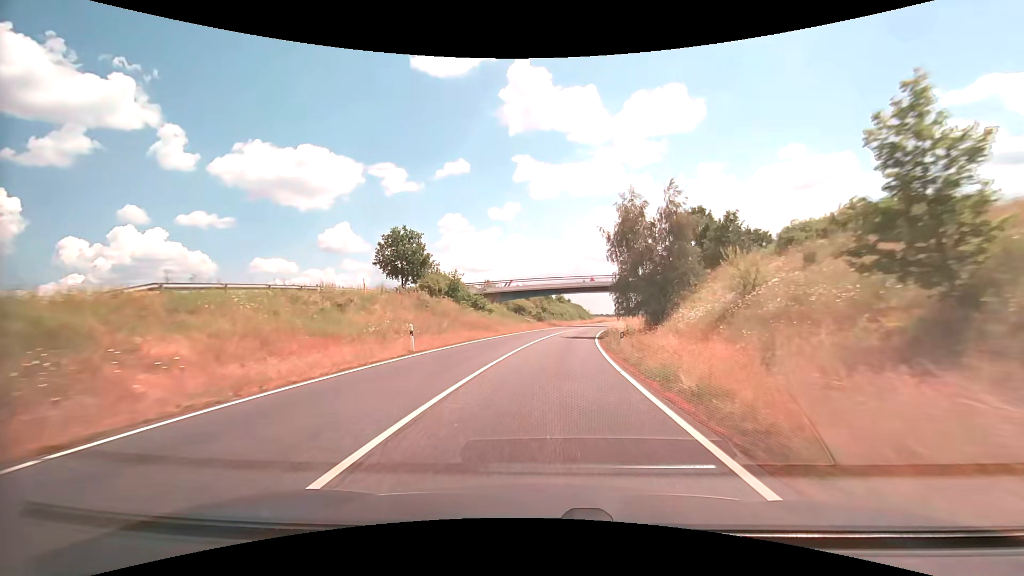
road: secondary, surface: asphalt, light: Day
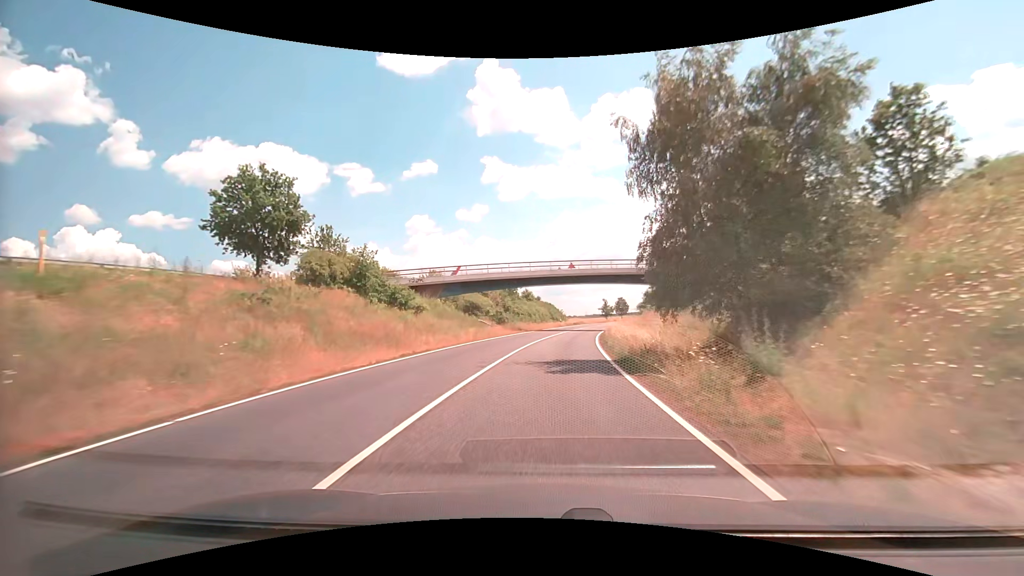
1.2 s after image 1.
(+0.7, +22.2) m; +4°
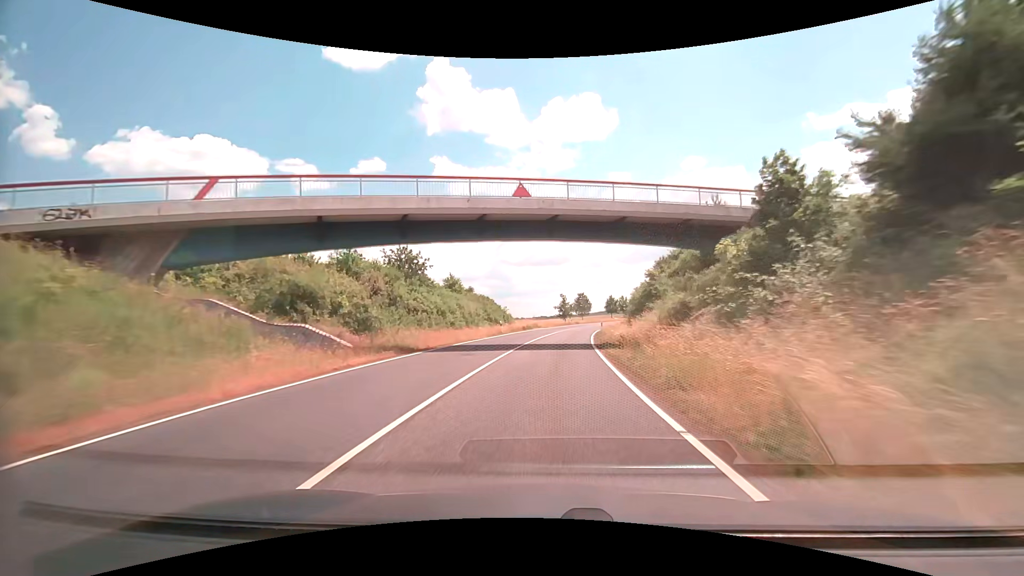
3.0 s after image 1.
(+1.6, +33.8) m; +6°
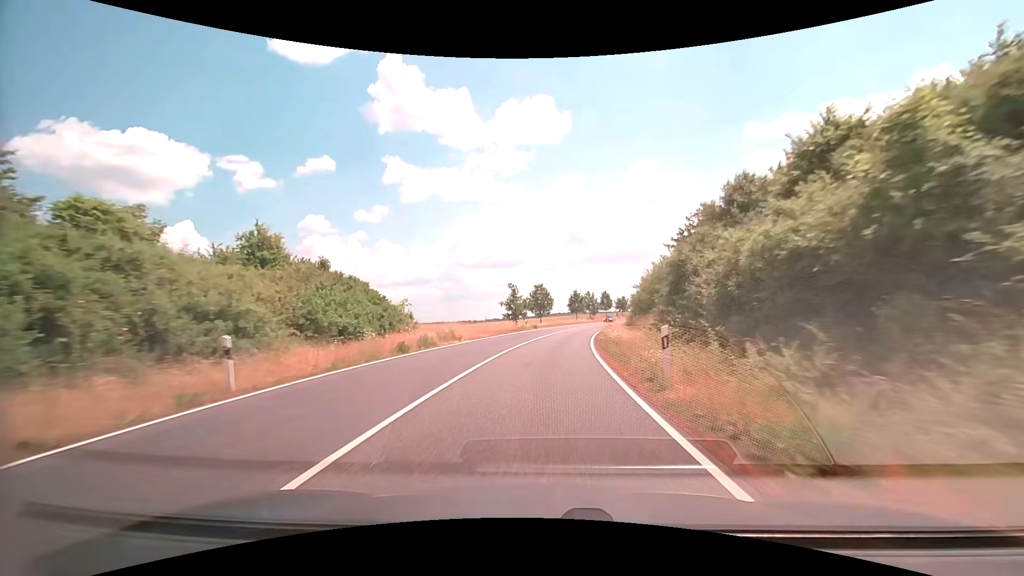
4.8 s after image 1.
(+1.7, +34.4) m; +5°
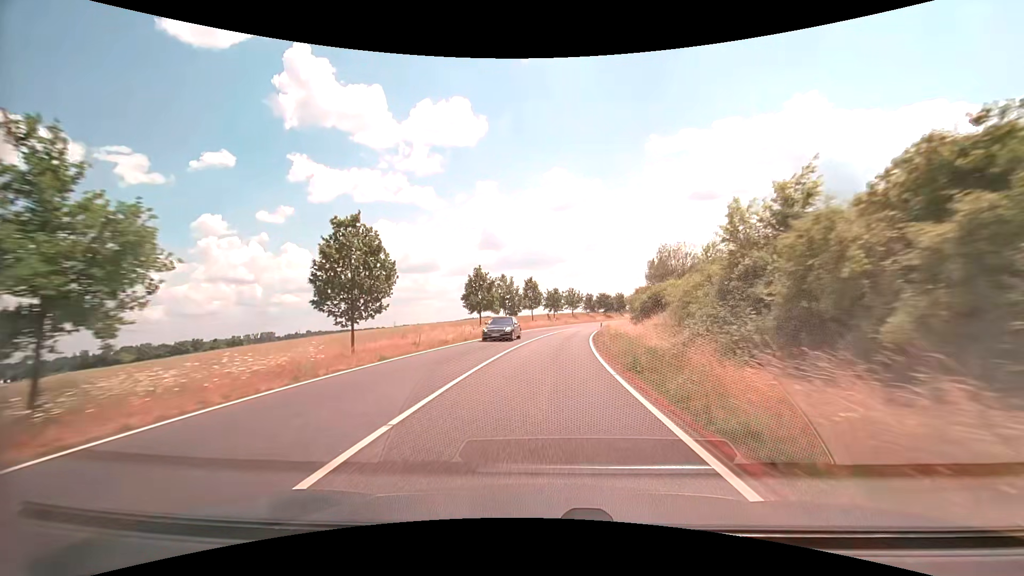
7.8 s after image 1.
(+4.7, +56.5) m; +10°
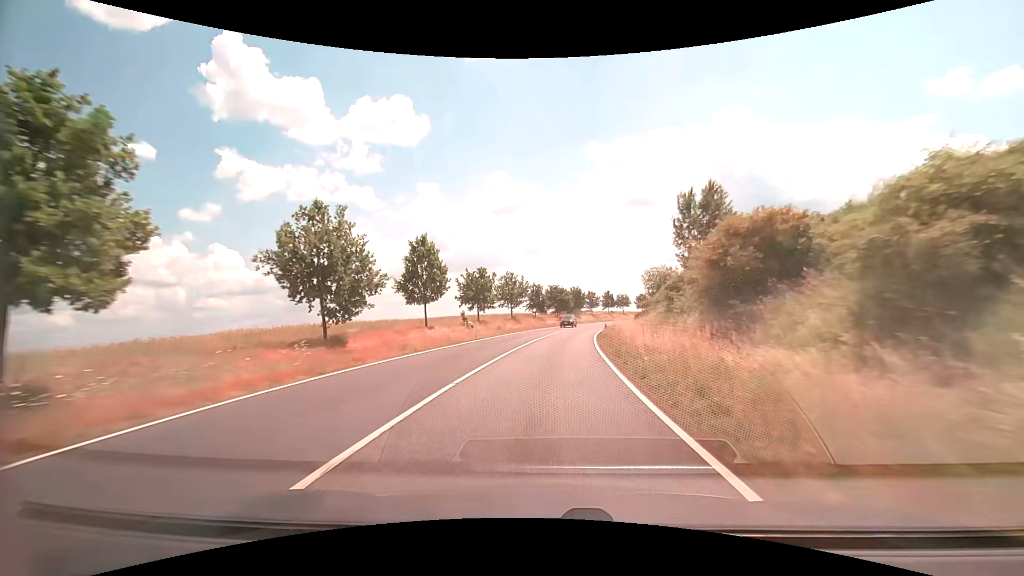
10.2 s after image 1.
(+2.7, +44.2) m; +7°
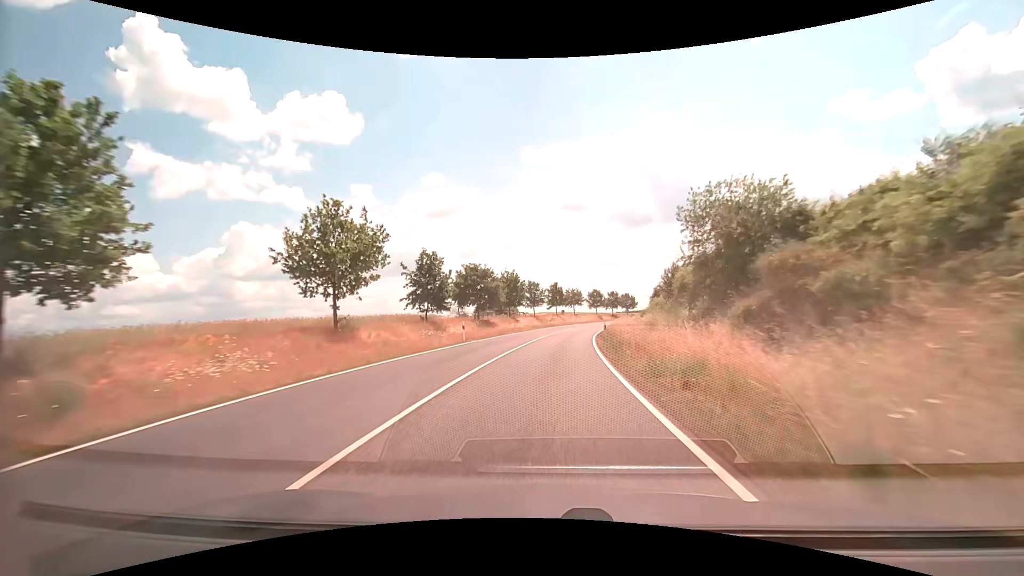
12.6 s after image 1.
(+2.8, +43.8) m; +7°
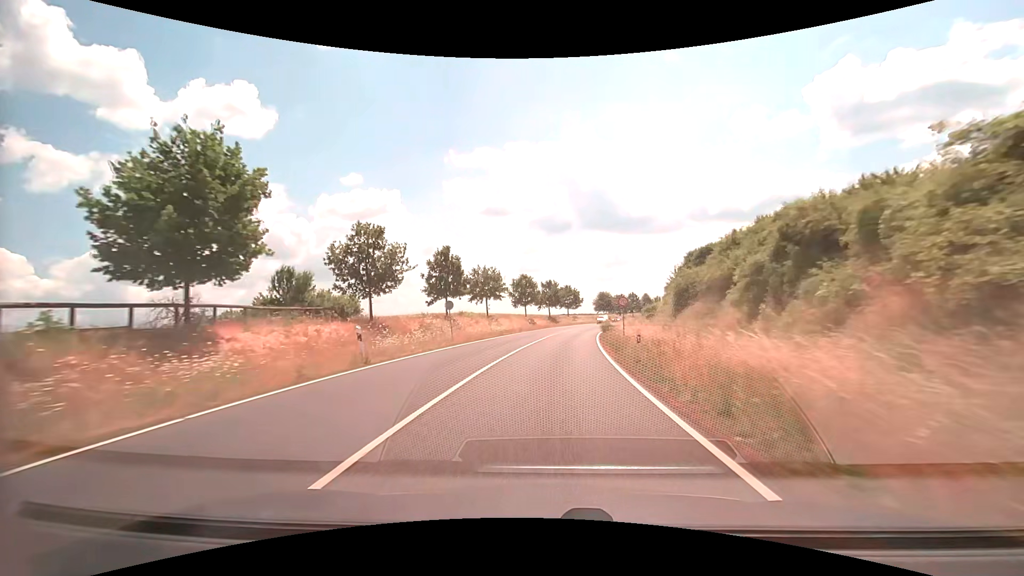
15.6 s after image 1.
(+4.0, +54.3) m; +9°
(0, +10) (+1, +20) (+1, +30) (+2, +40) (+4, +50) (+5, +60) (+7, +70) (+9, +79) (+12, +89) (+14, +99) m
